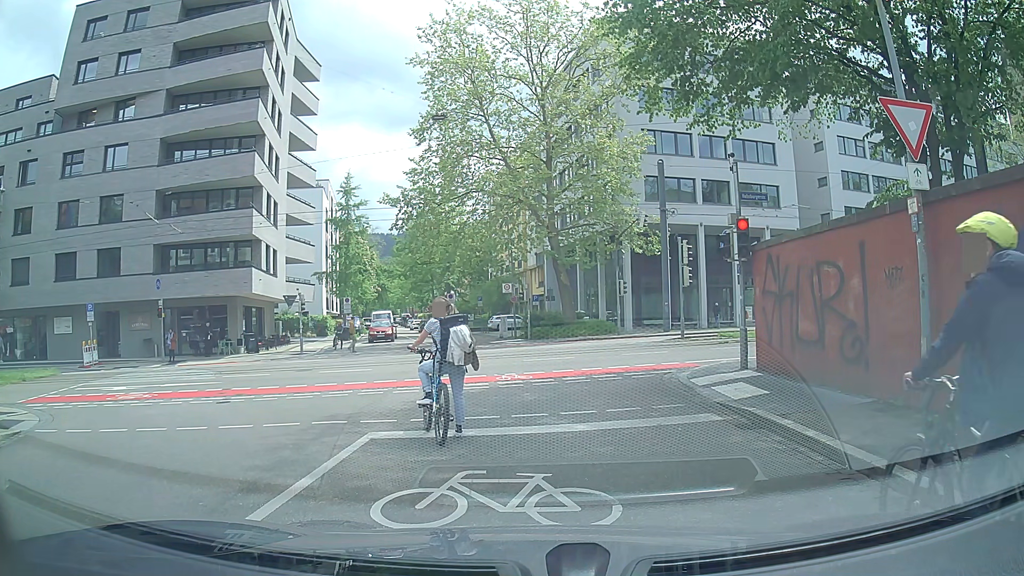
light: Day
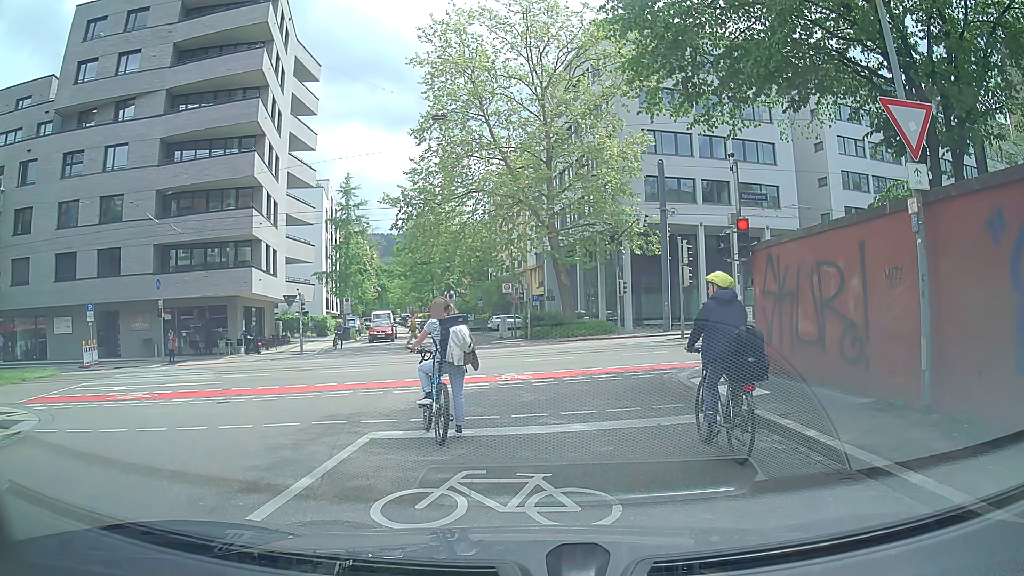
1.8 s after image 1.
(0.0, 0.0) m; 0°
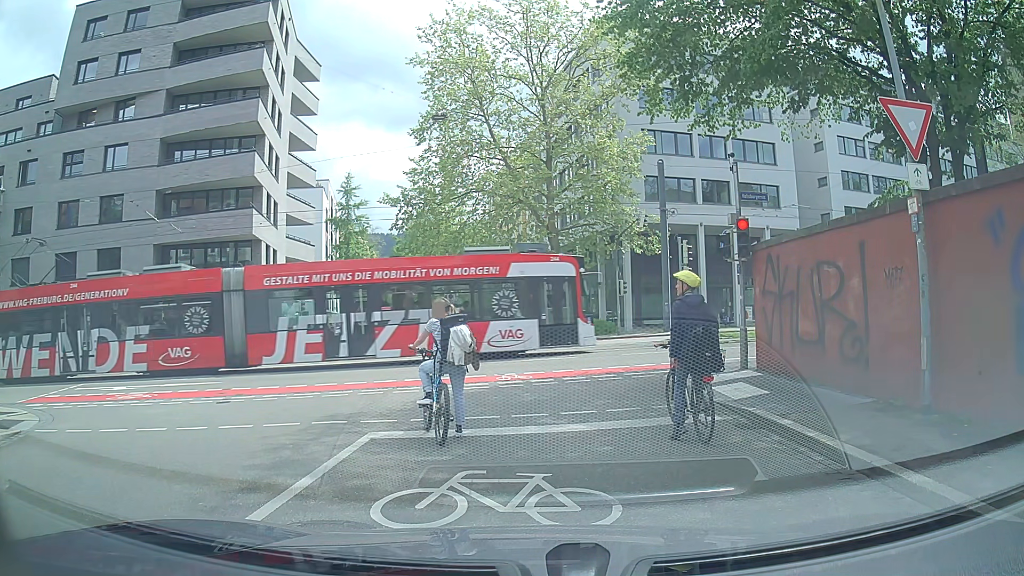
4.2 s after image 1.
(0.0, 0.0) m; 0°
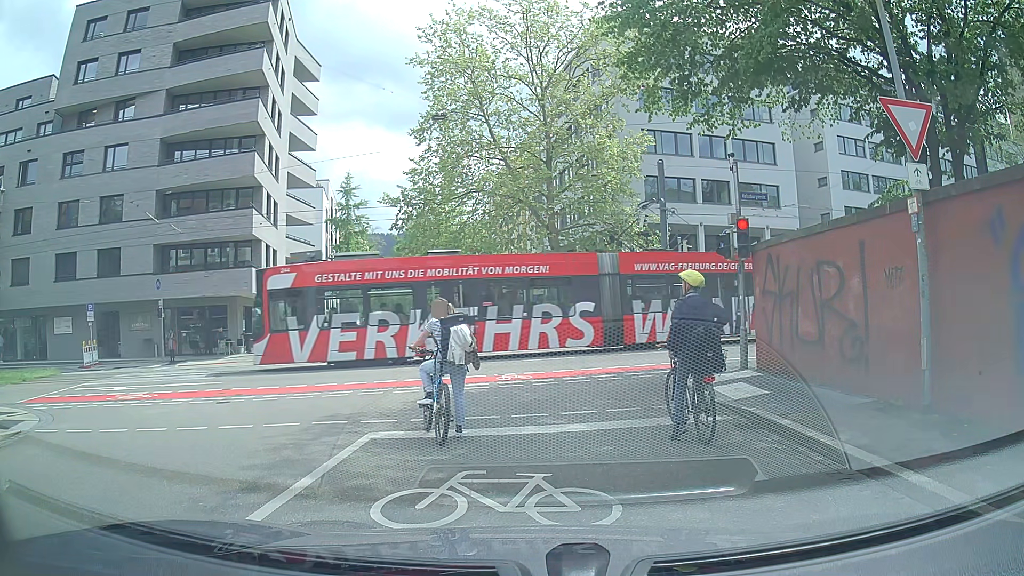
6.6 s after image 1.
(0.0, 0.0) m; 0°
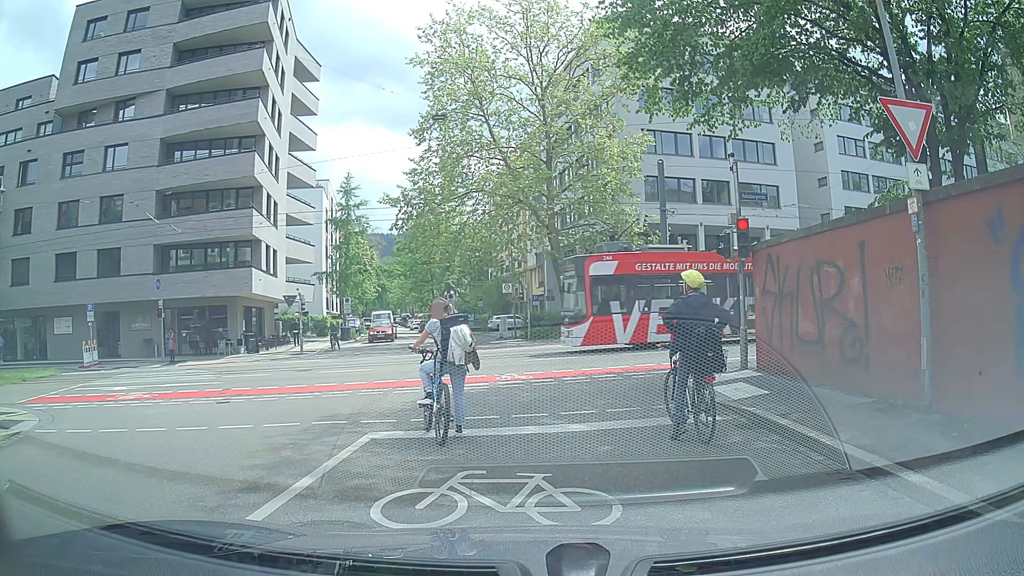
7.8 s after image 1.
(0.0, 0.0) m; 0°
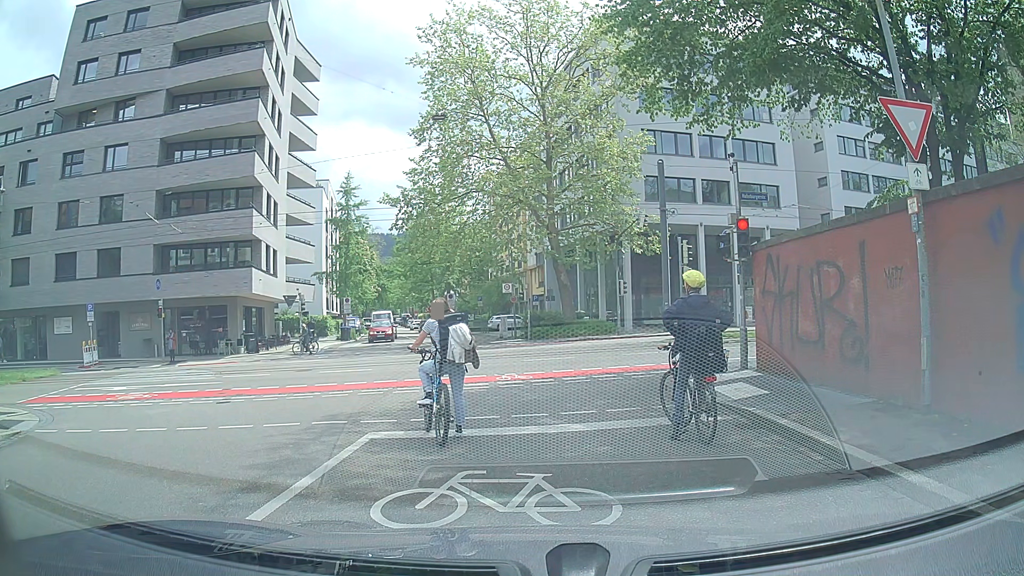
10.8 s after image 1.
(0.0, 0.0) m; 0°
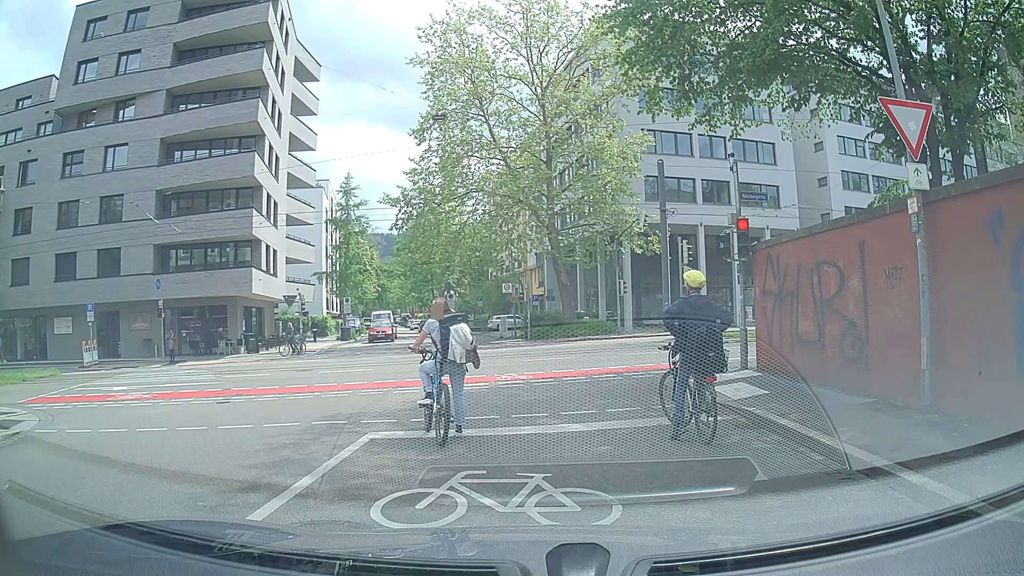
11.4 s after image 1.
(0.0, 0.0) m; 0°
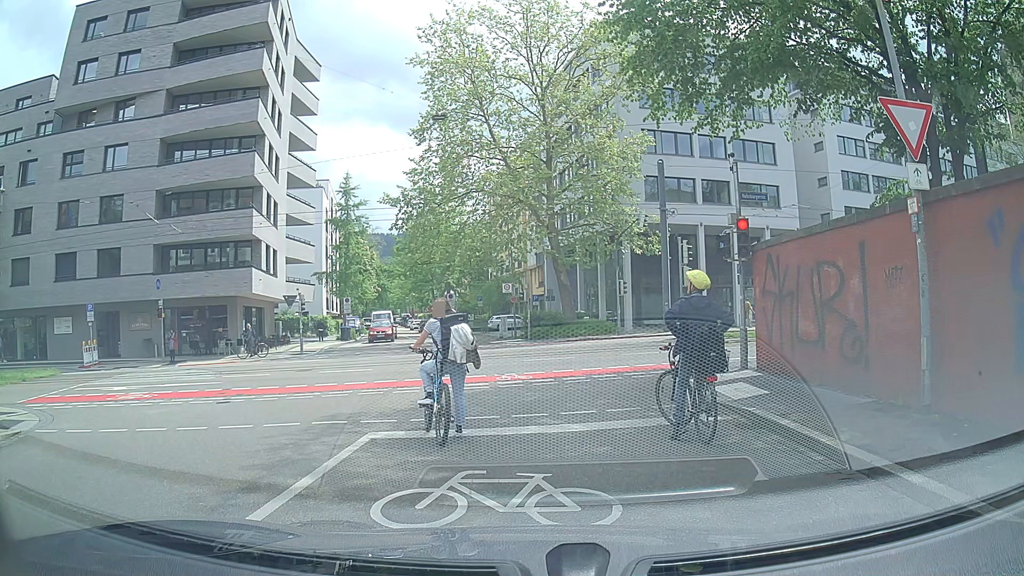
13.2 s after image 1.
(0.0, 0.0) m; 0°
